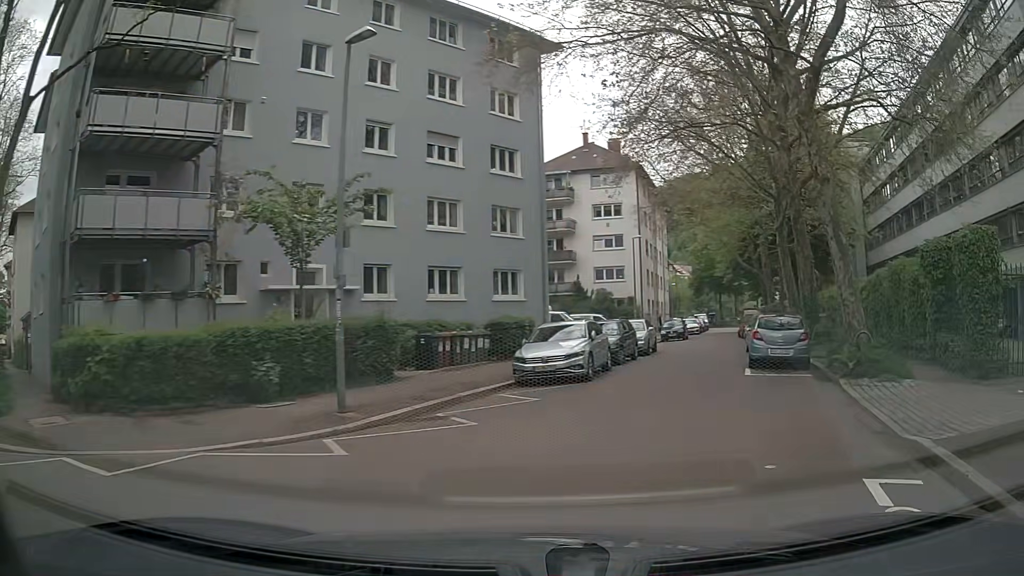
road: residential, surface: asphalt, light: Day
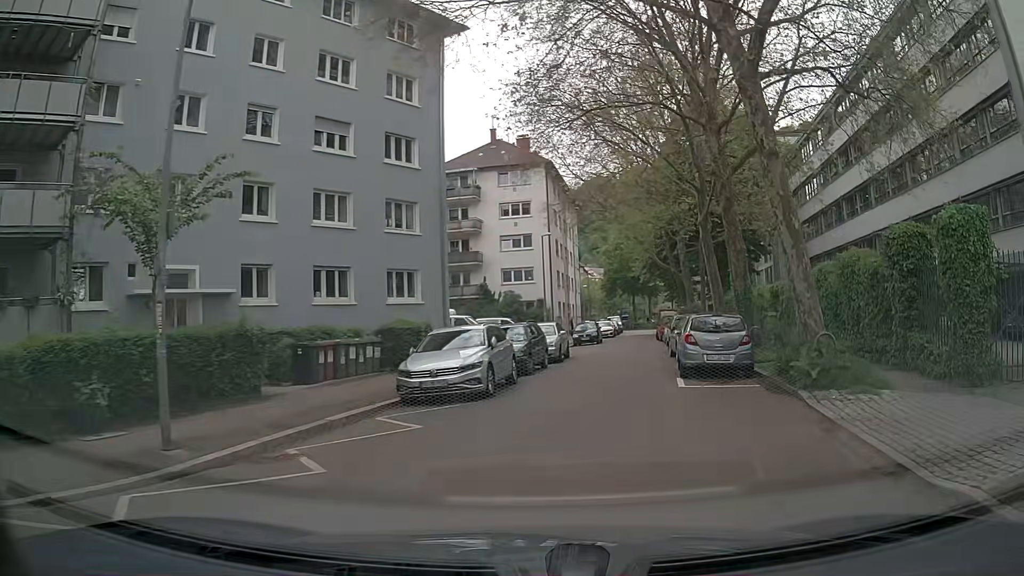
(+0.2, +2.8) m; +9°
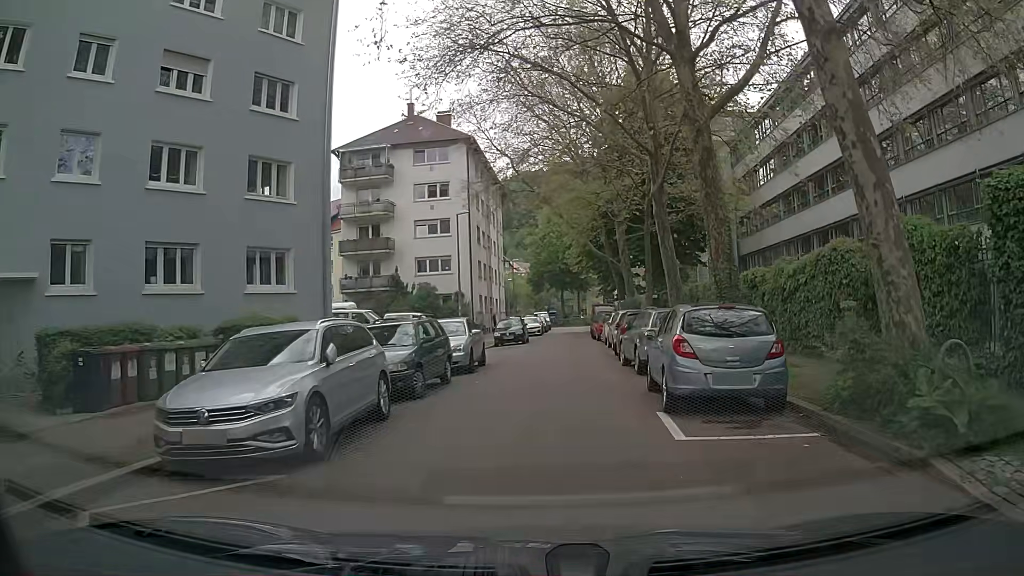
(+0.4, +6.5) m; +5°
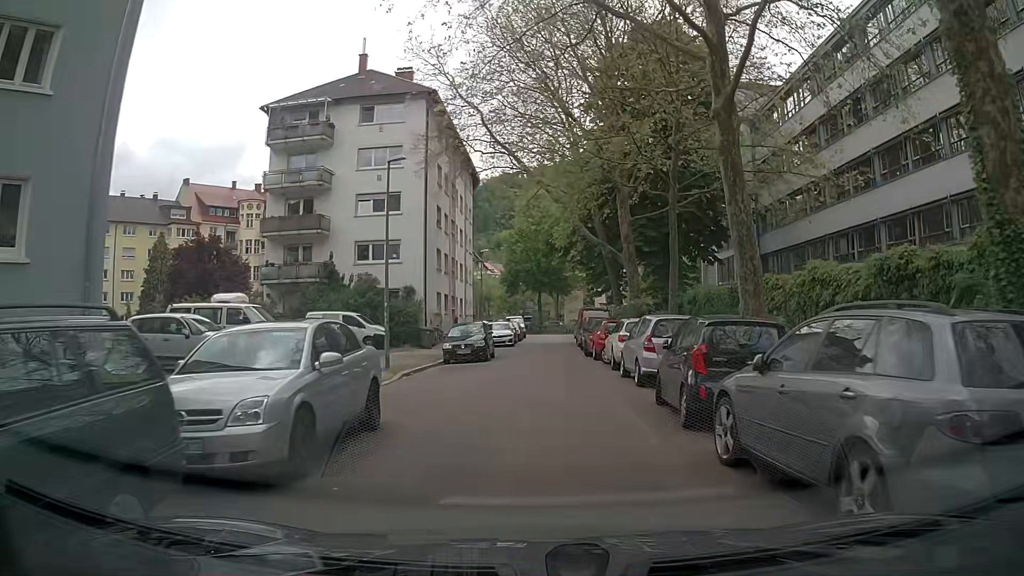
(+0.2, +11.4) m; +1°
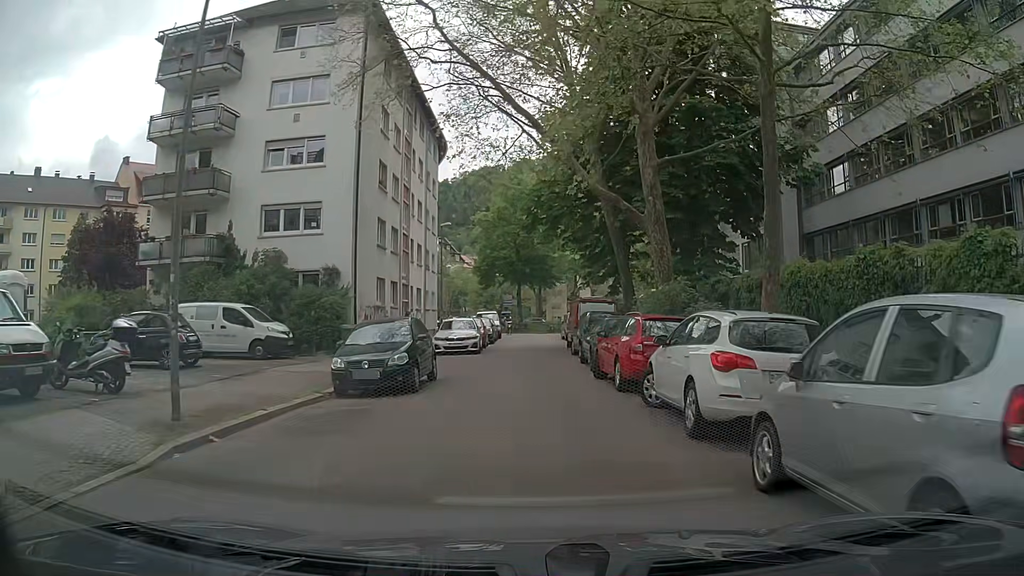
(+0.4, +11.5) m; +3°
